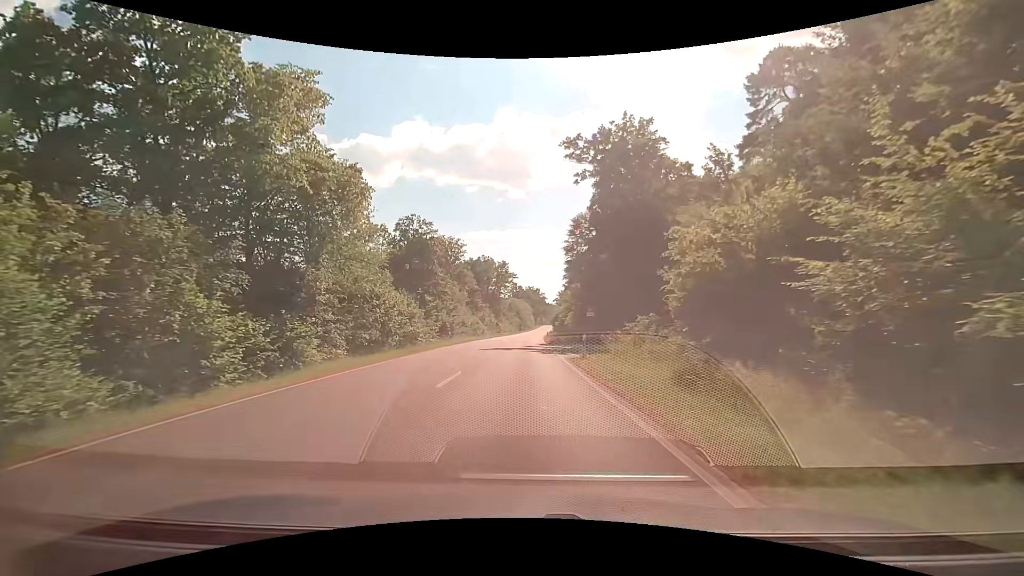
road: secondary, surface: asphalt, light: Day
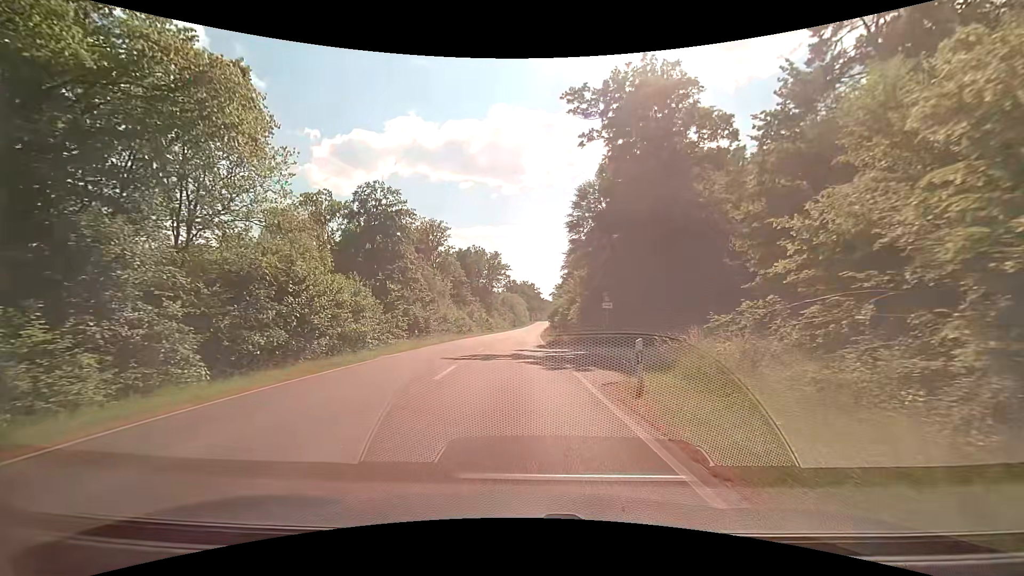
(+0.1, +10.8) m; +1°
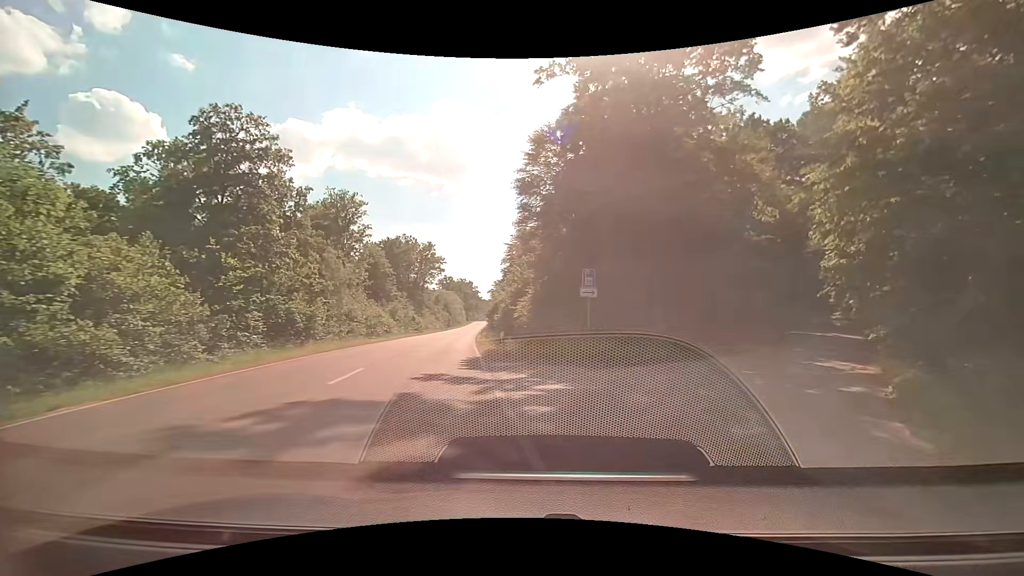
(+0.2, +12.5) m; +7°
